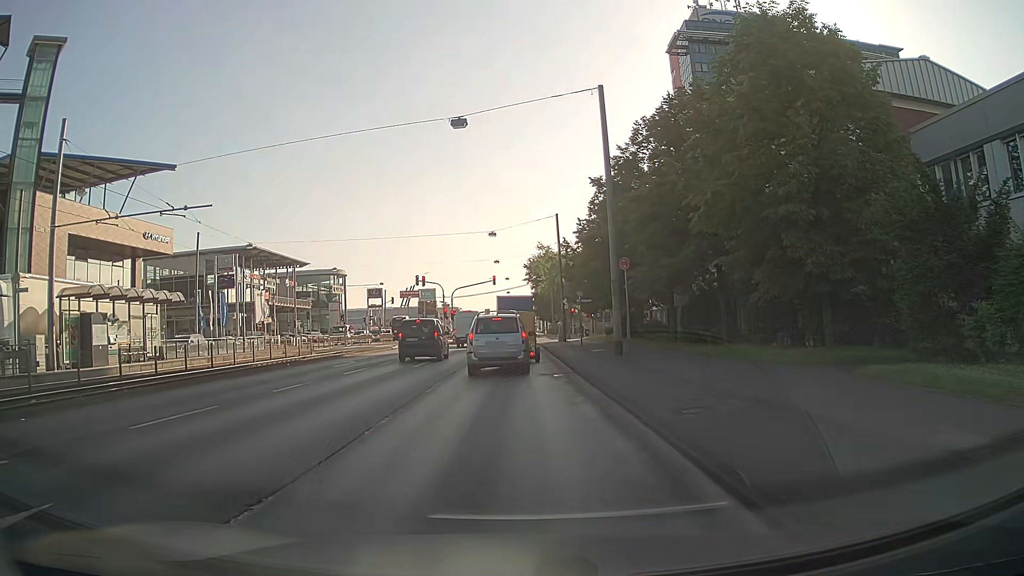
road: primary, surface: asphalt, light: Day
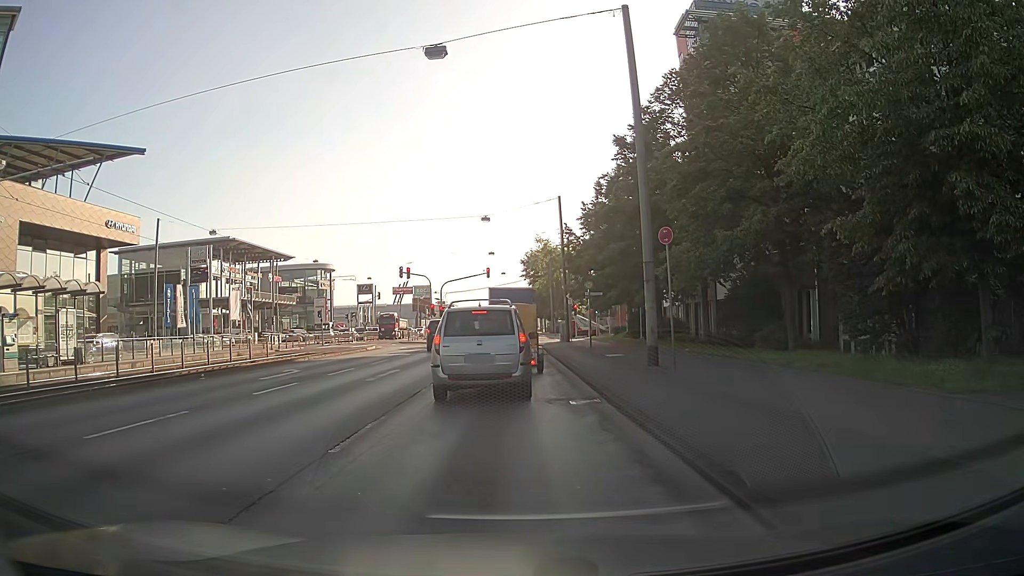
(0.0, +7.0) m; -2°
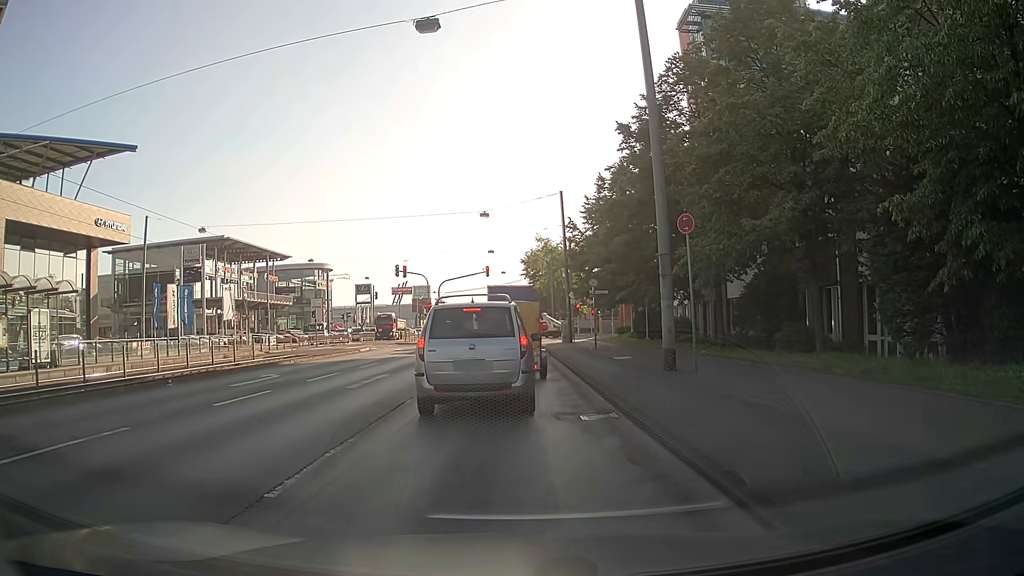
(0.0, +2.0) m; +2°
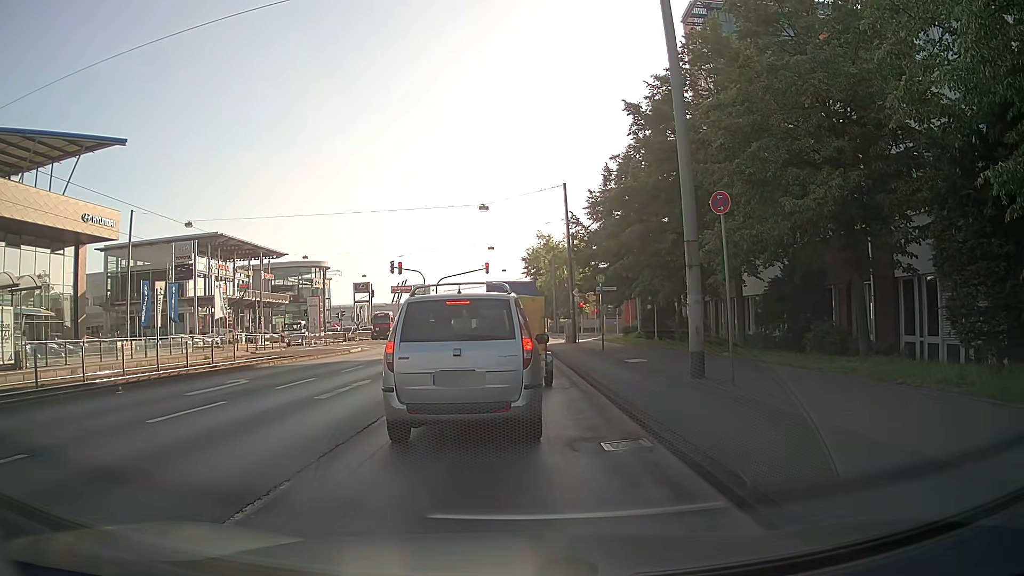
(0.0, +2.5) m; 0°
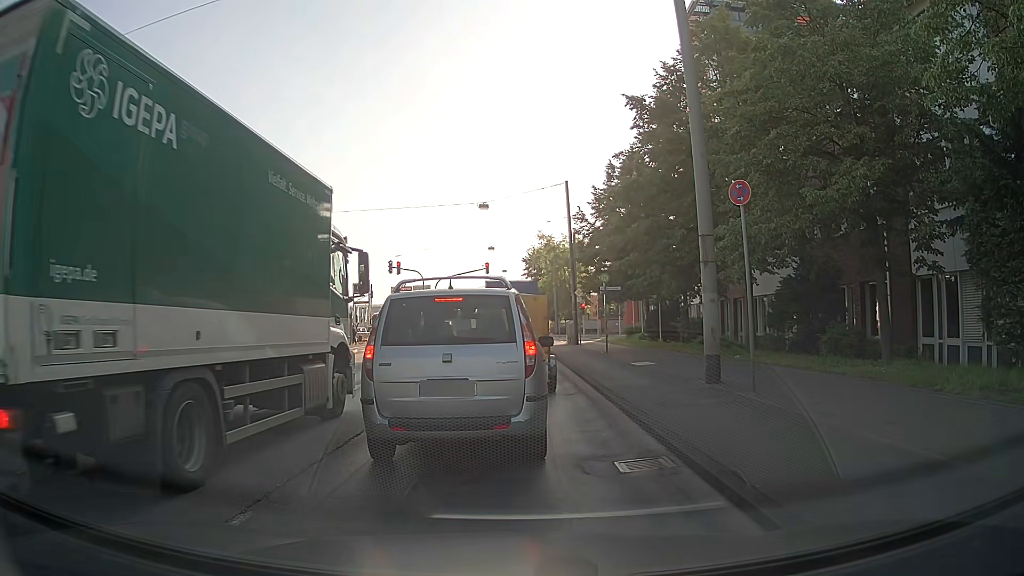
(0.0, +1.1) m; 0°
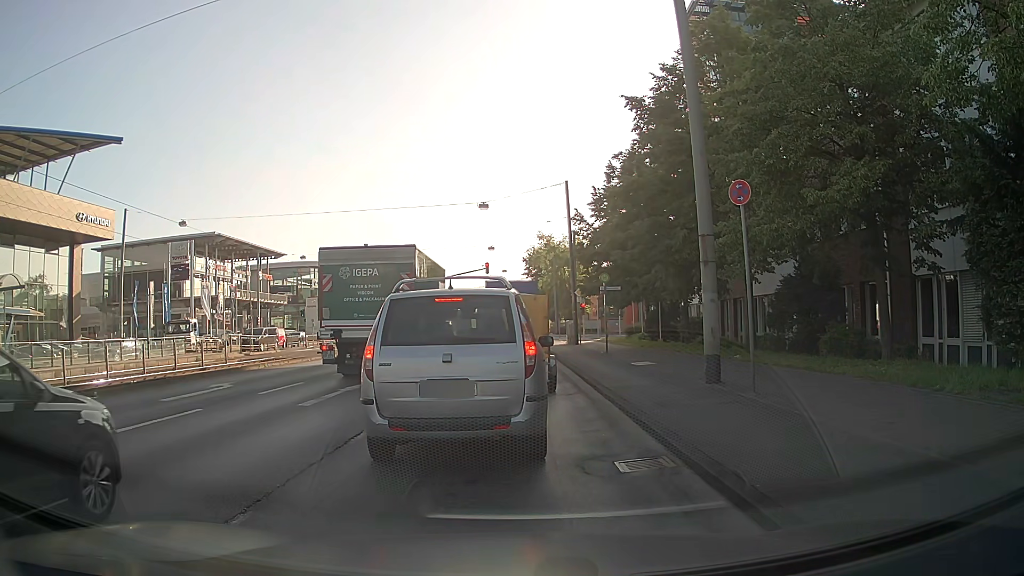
(0.0, +0.1) m; 0°
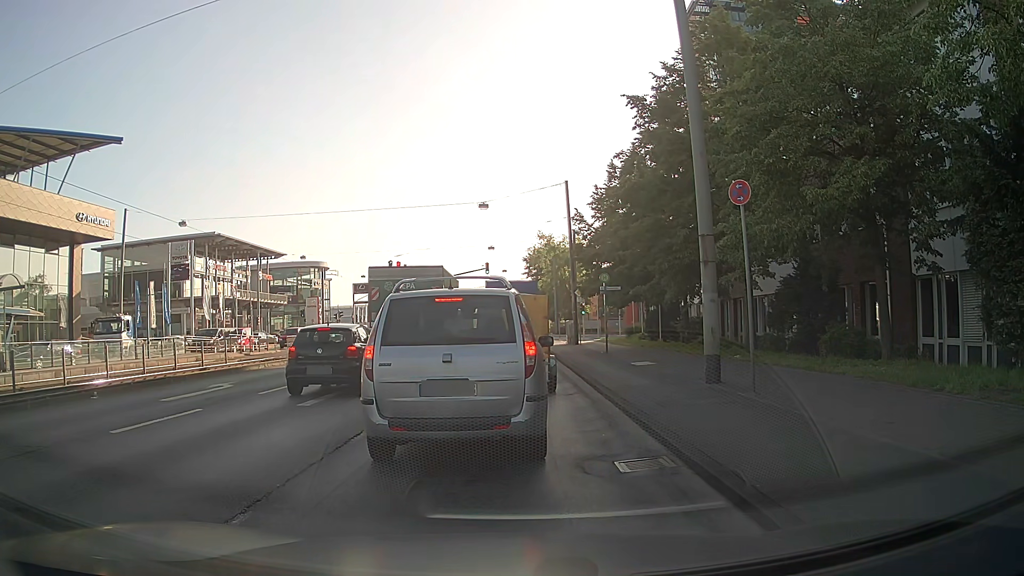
(0.0, 0.0) m; 0°
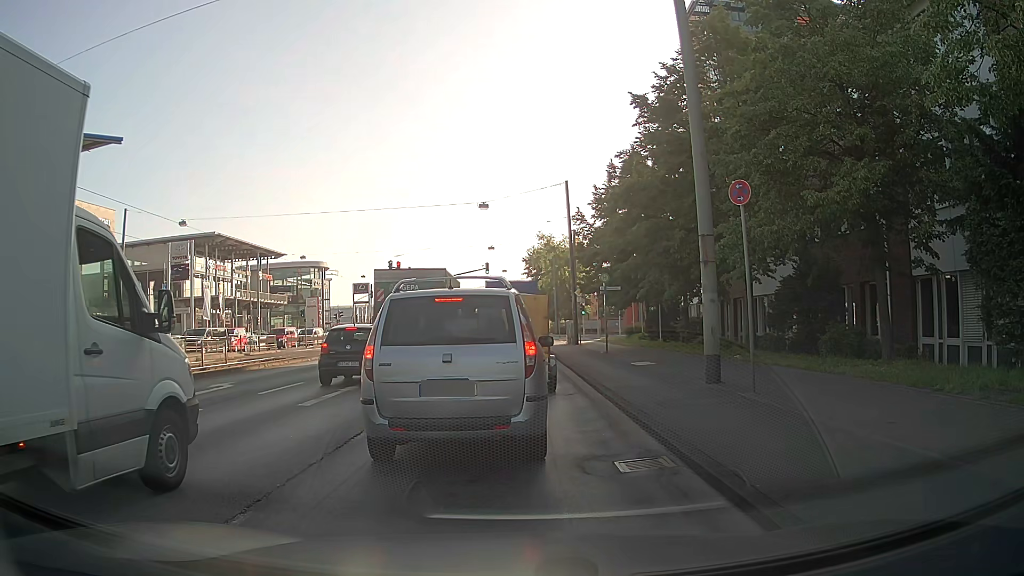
(0.0, 0.0) m; 0°
(0, +10) (0, +20) (0, +30) (-1, +40) (-1, +50) (-1, +60) (-1, +70) (-1, +80) (-1, +90) (-1, +100) m
